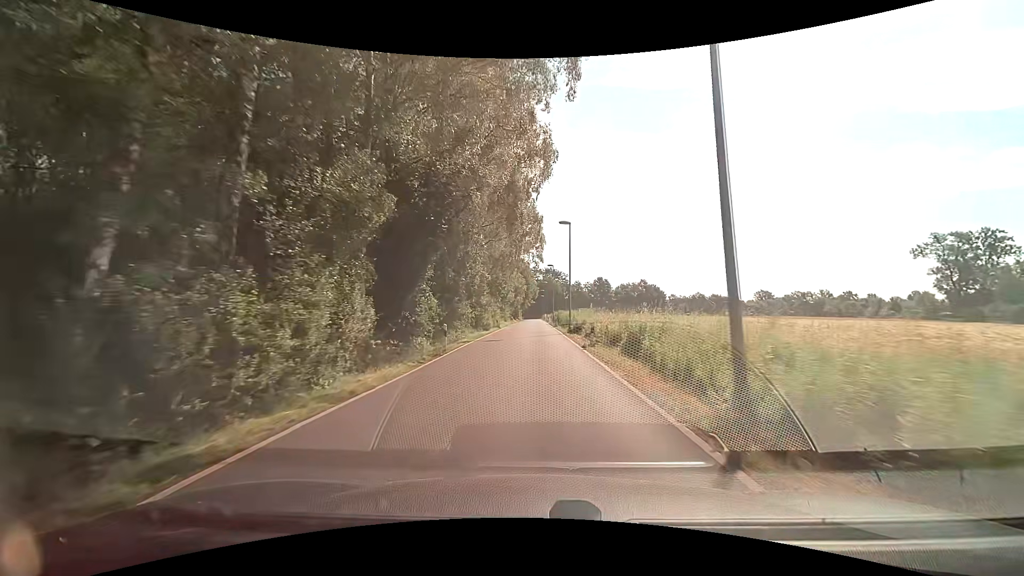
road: tertiary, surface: asphalt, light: Day
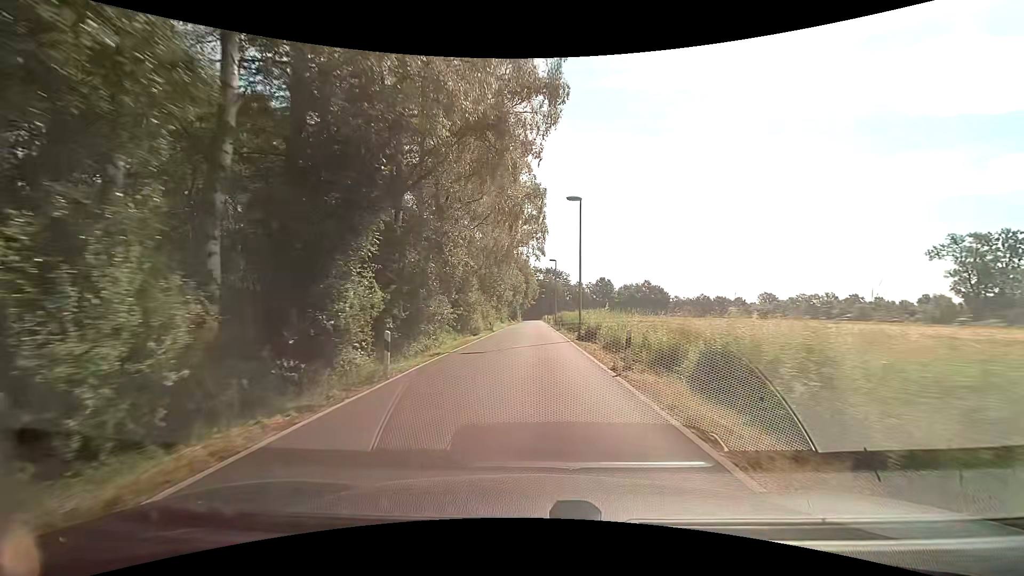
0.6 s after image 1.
(0.0, +7.5) m; 0°
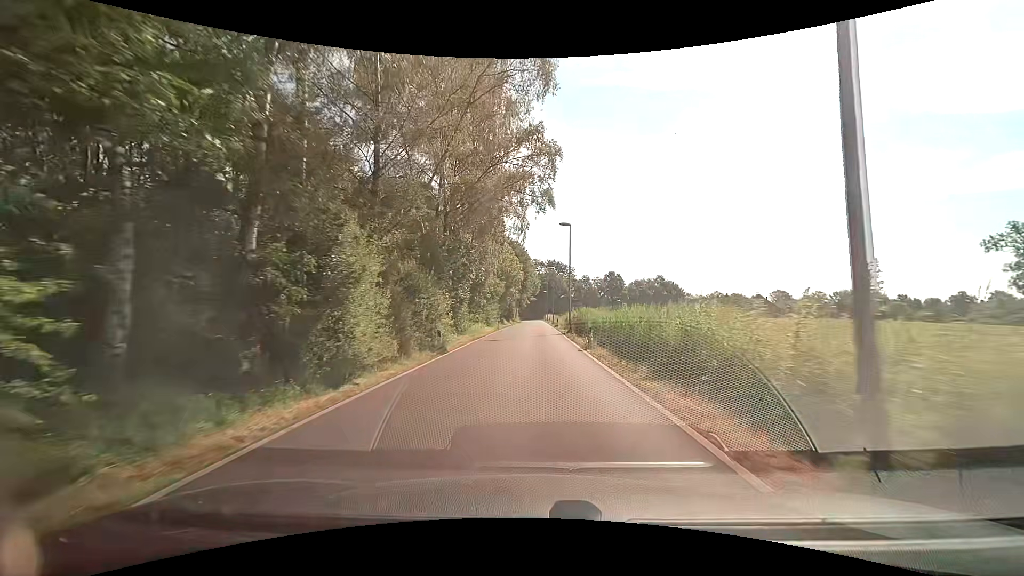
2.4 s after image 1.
(-0.1, +22.5) m; 0°
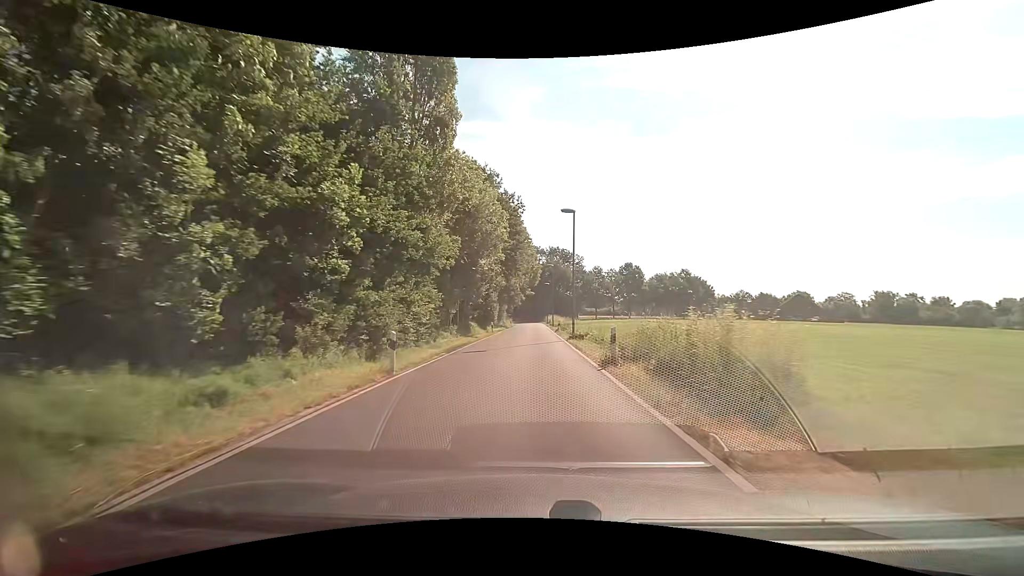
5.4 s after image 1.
(-0.2, +36.2) m; 0°
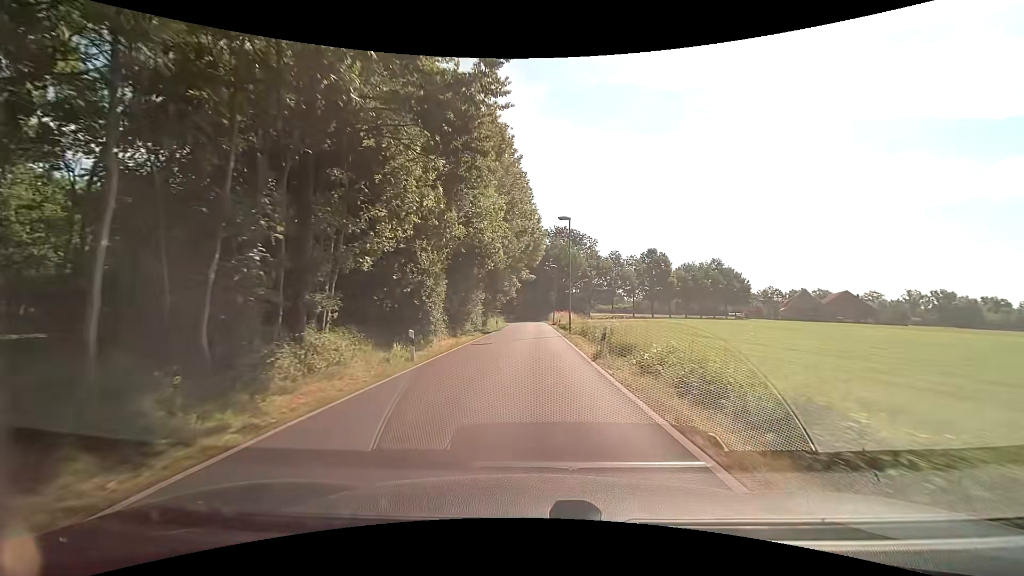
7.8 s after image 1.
(+0.1, +28.4) m; 0°
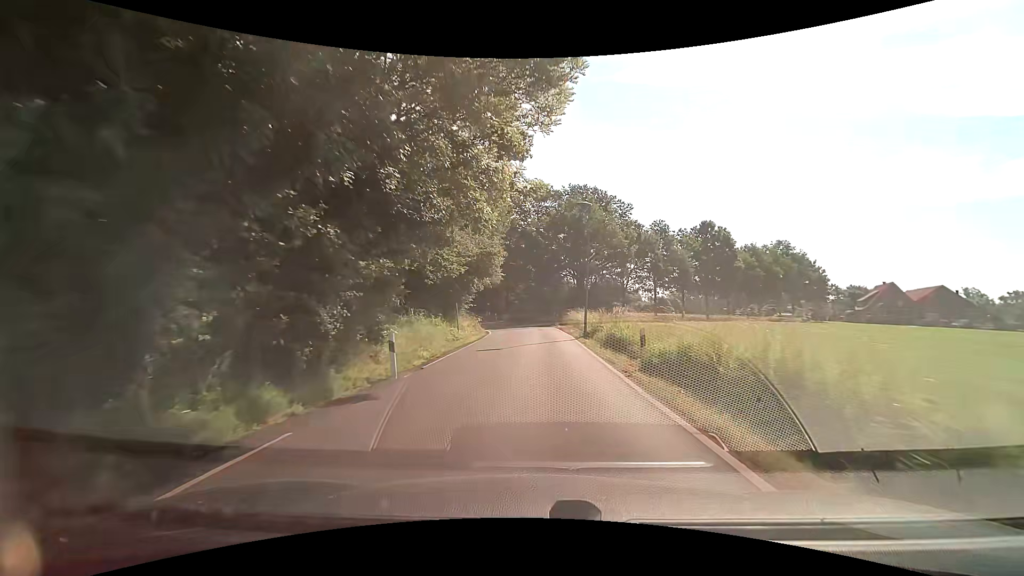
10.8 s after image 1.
(-0.2, +35.3) m; -1°
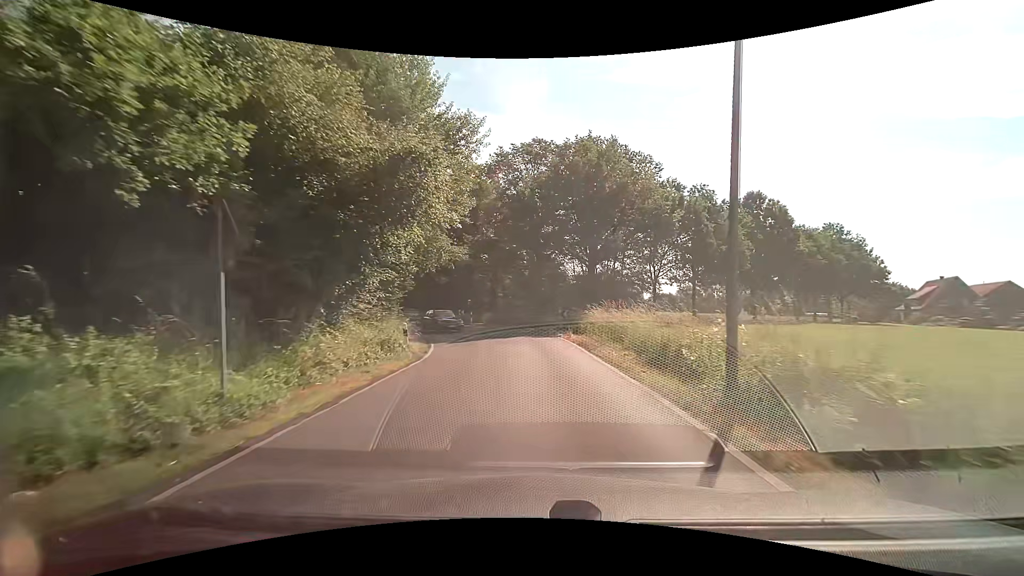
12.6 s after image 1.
(+0.1, +20.4) m; 0°
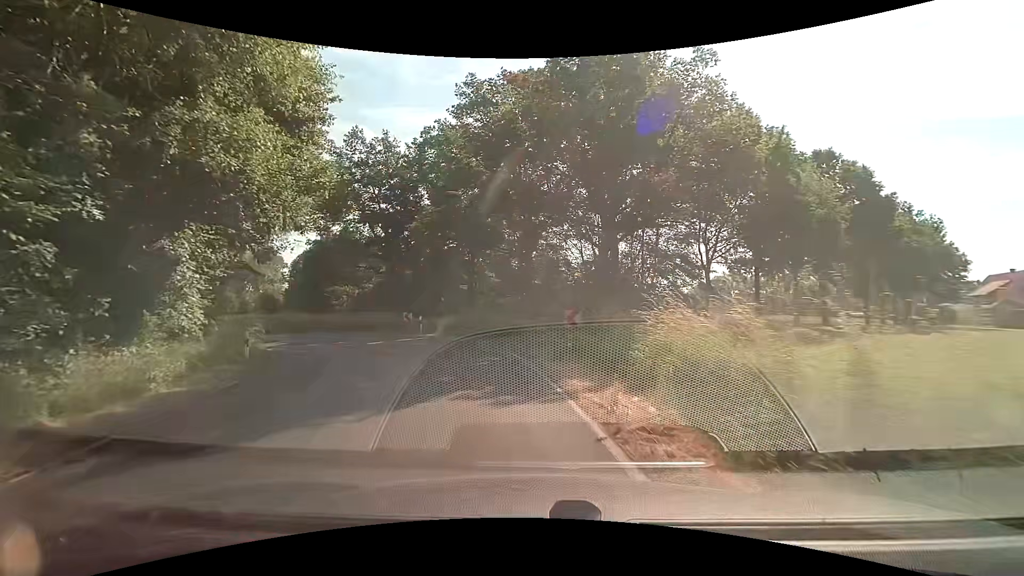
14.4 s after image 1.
(+0.9, +16.8) m; +1°
(-1, +10) (-3, +20) (-8, +28) (-15, +36) (-23, +42) (-31, +47) (-40, +52) (-48, +58) (-57, +63) (-65, +68) m
